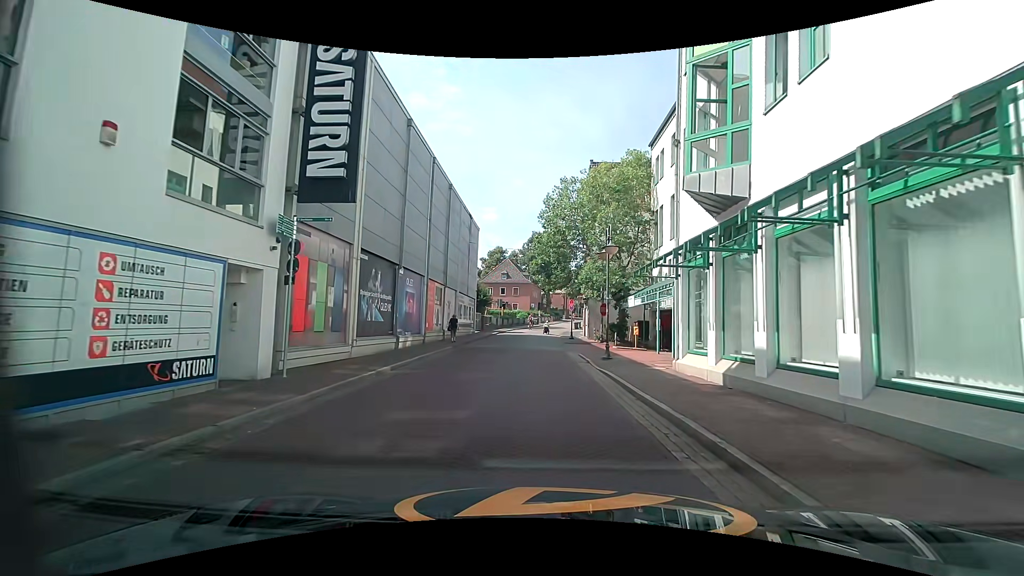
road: unclassified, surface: asphalt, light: Day
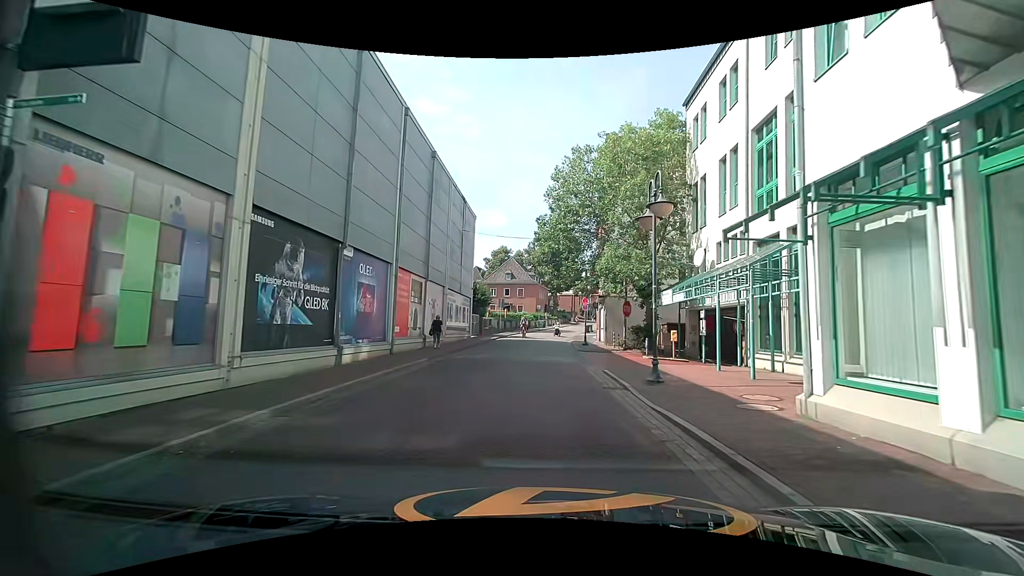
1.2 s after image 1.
(-0.1, +6.8) m; +1°
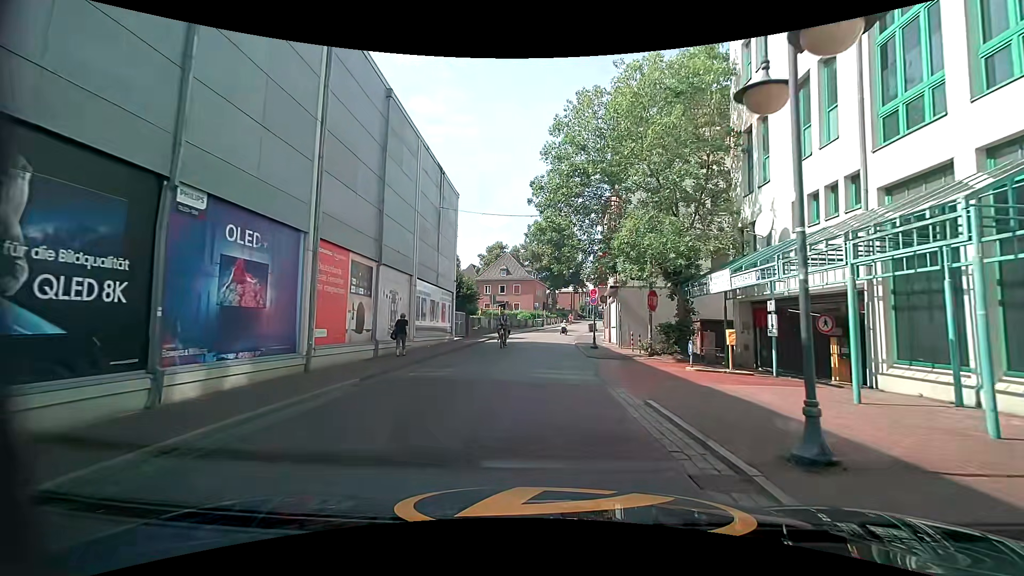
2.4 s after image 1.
(-0.2, +6.8) m; -2°
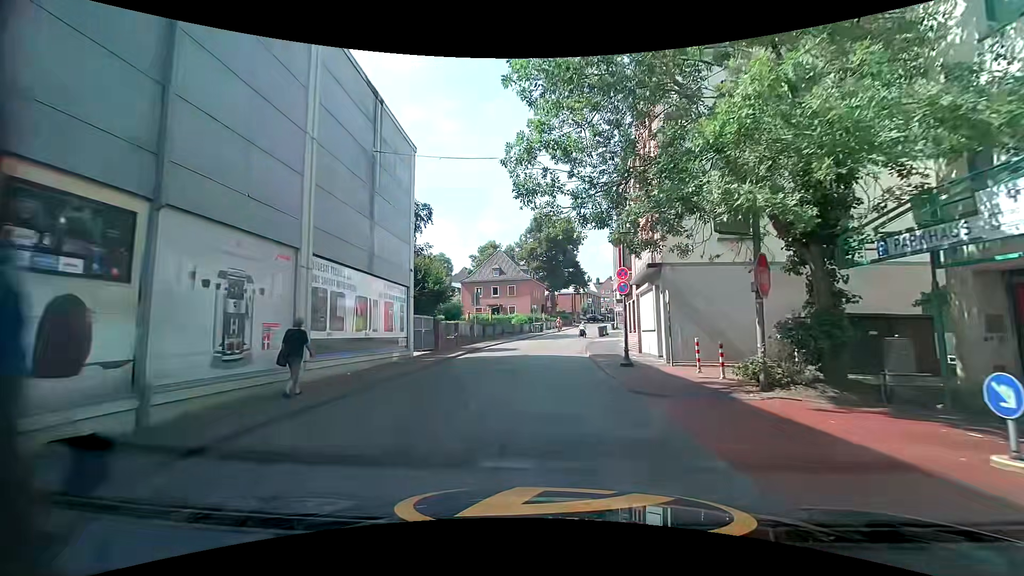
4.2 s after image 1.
(+0.1, +10.3) m; +1°
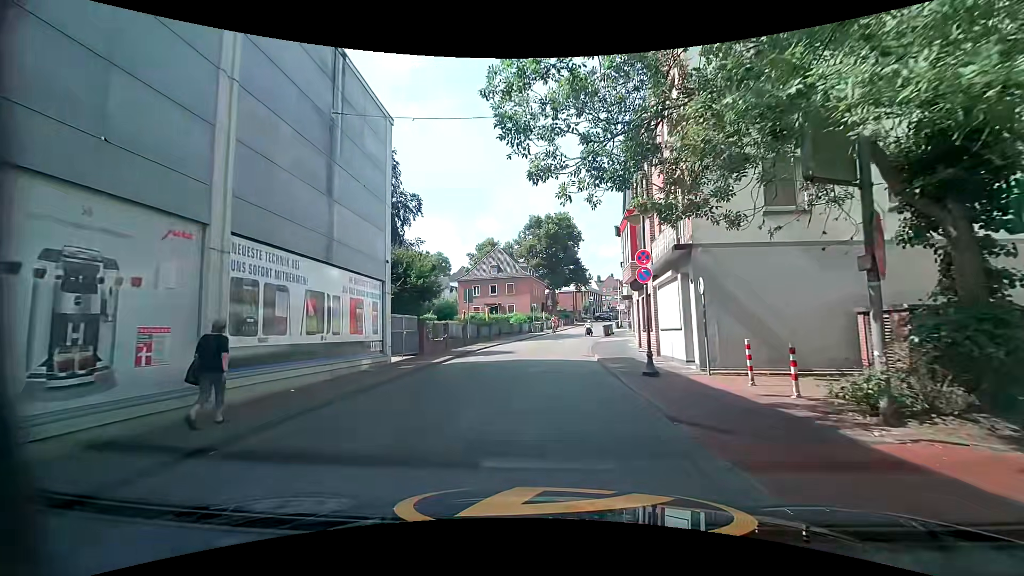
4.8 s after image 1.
(0.0, +3.4) m; -1°
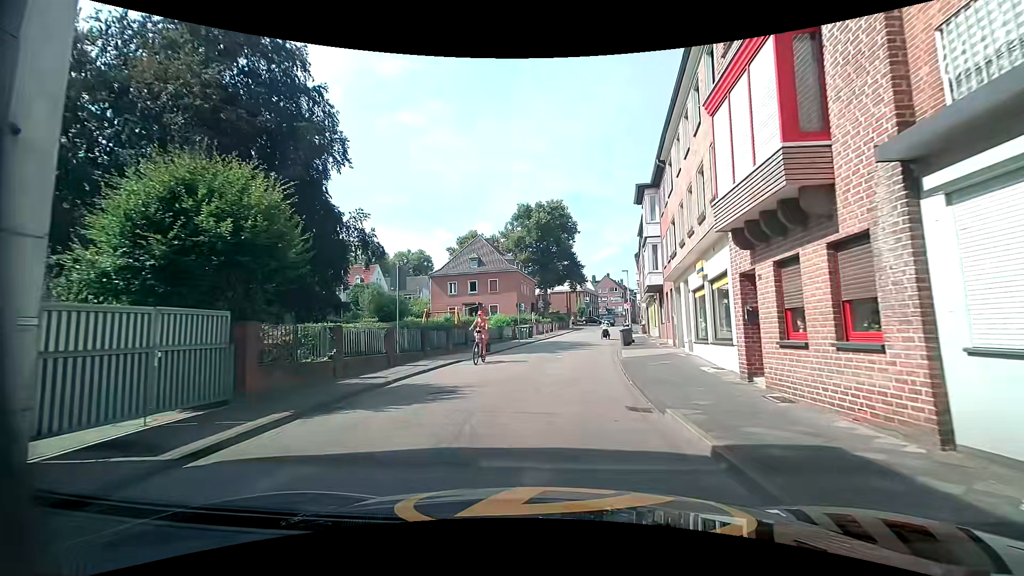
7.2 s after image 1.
(+0.1, +13.4) m; 0°
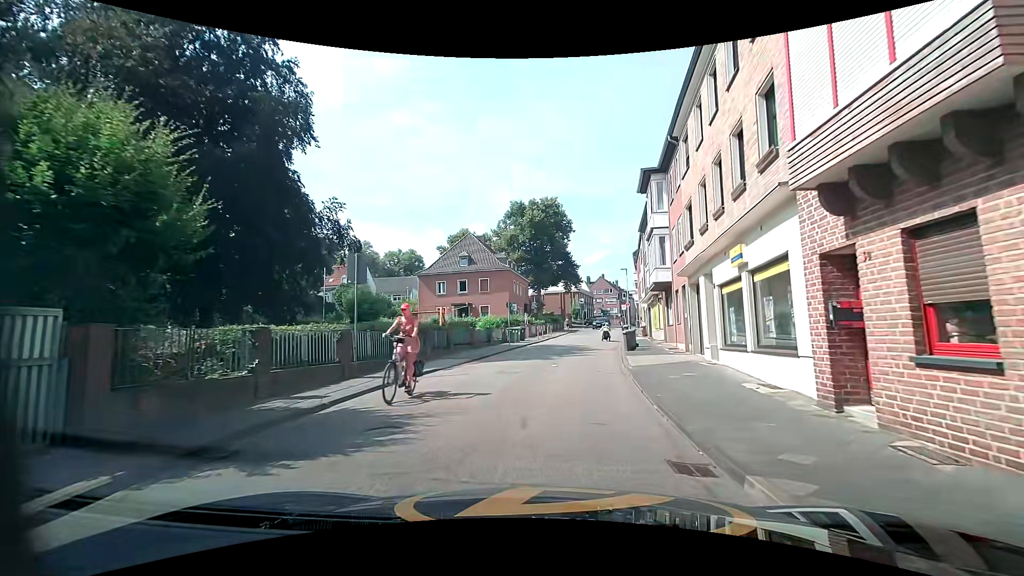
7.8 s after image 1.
(+0.1, +3.3) m; +2°
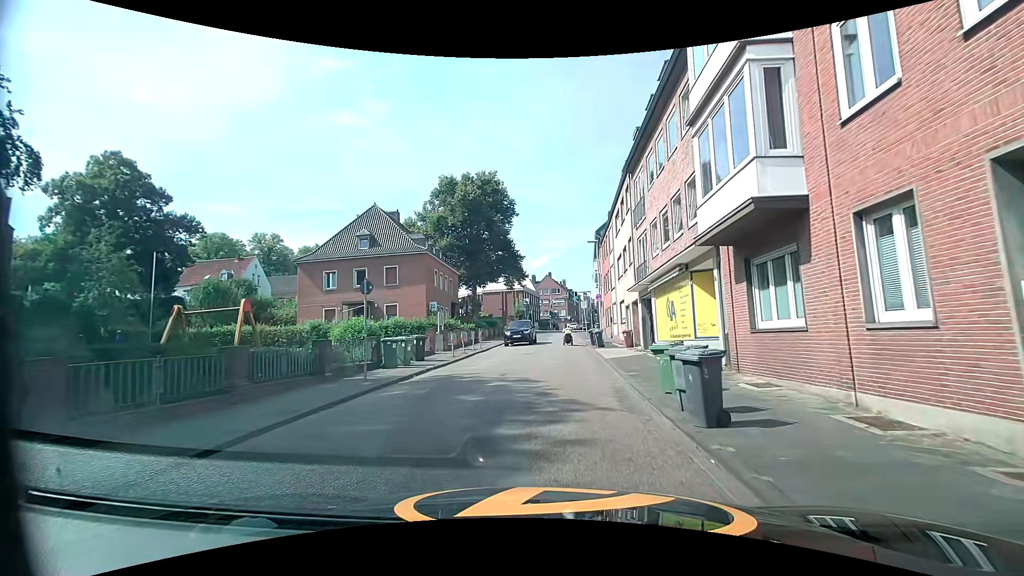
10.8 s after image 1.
(+0.8, +17.5) m; +6°
